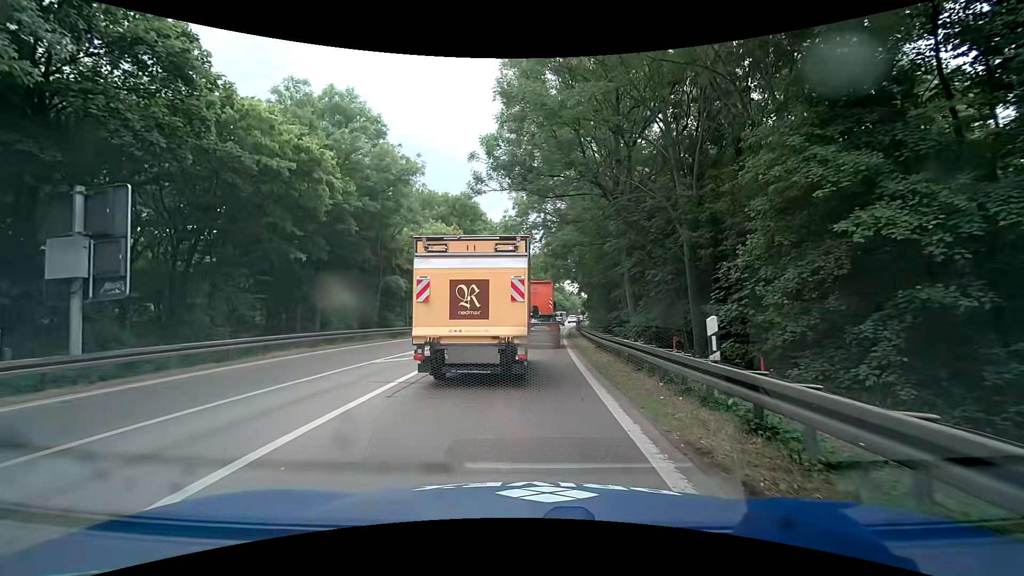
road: trunk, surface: asphalt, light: Day
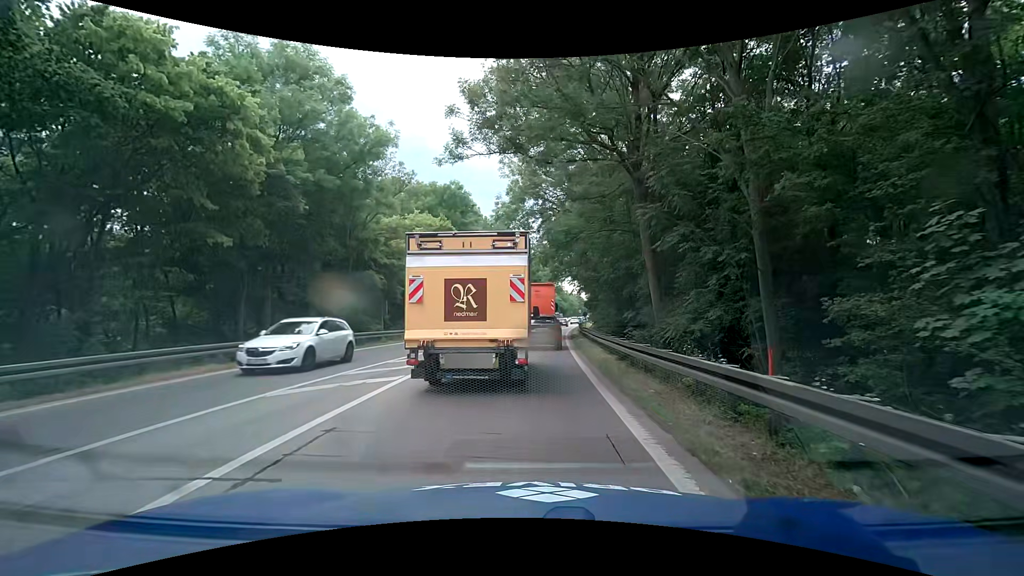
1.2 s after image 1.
(-0.1, +5.9) m; 0°
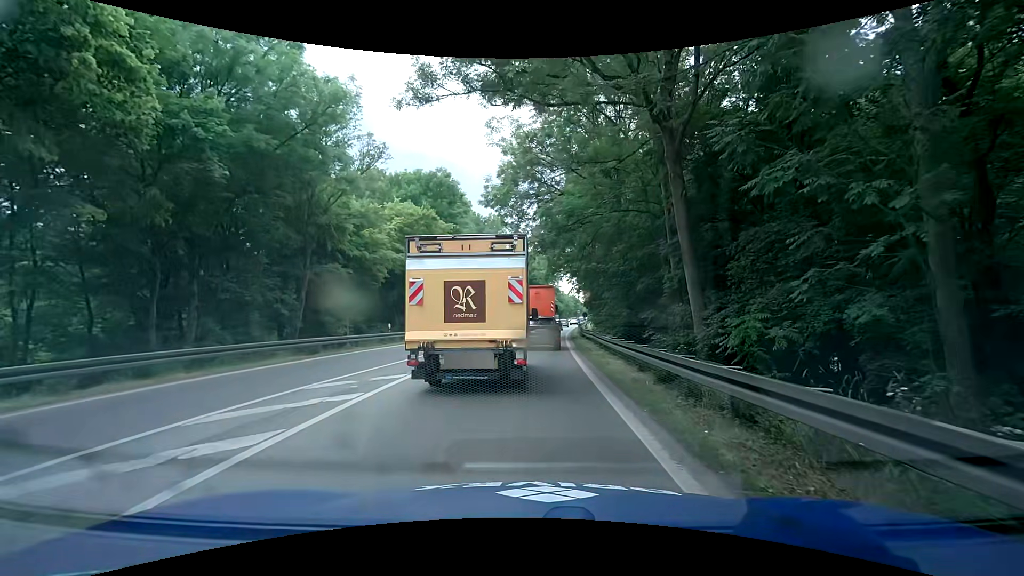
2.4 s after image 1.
(0.0, +5.5) m; -2°
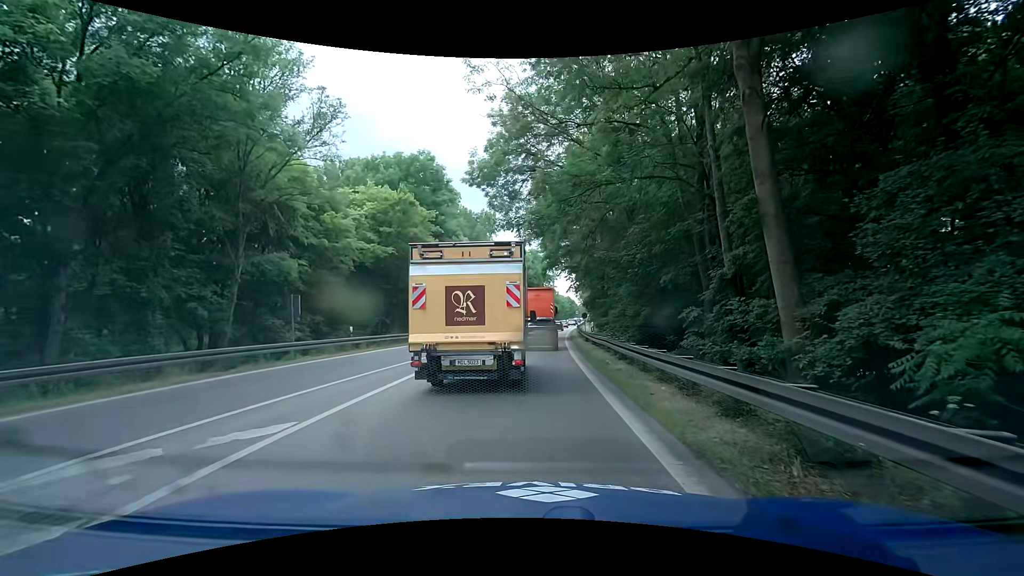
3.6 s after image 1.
(+0.2, +5.8) m; +1°
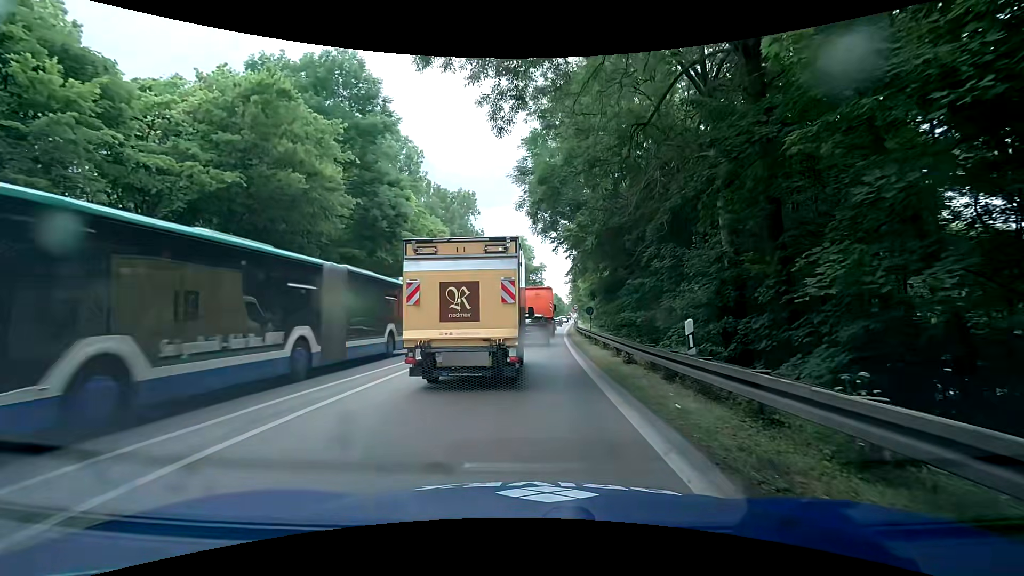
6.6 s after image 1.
(+0.8, +17.0) m; +3°
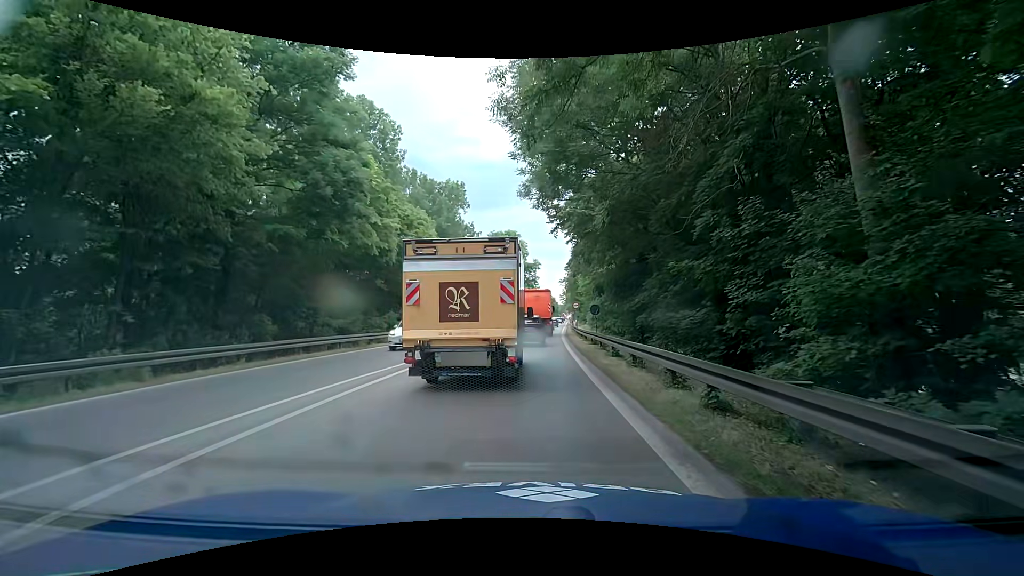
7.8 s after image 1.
(0.0, +7.0) m; +1°
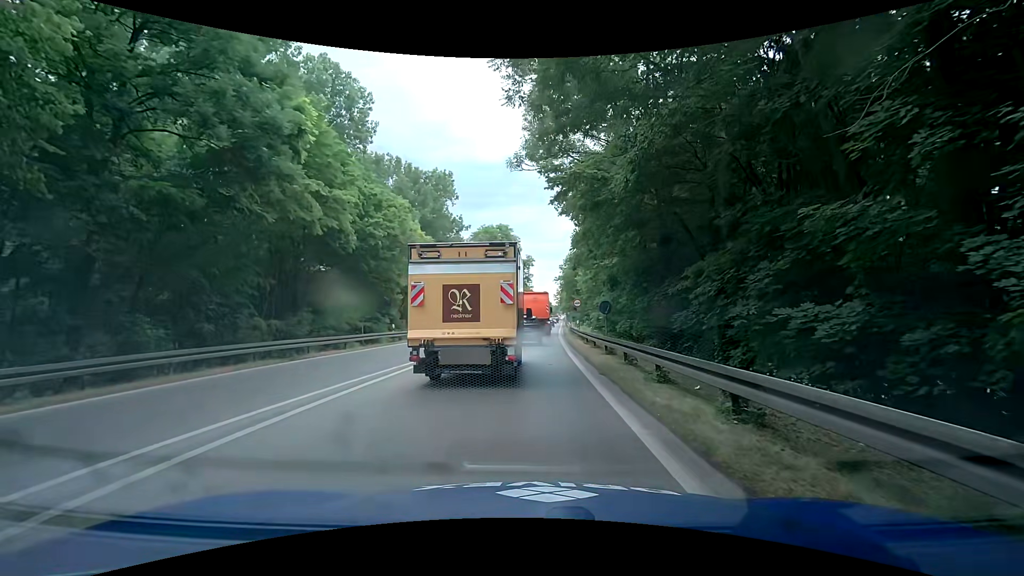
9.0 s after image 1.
(0.0, +6.9) m; 0°
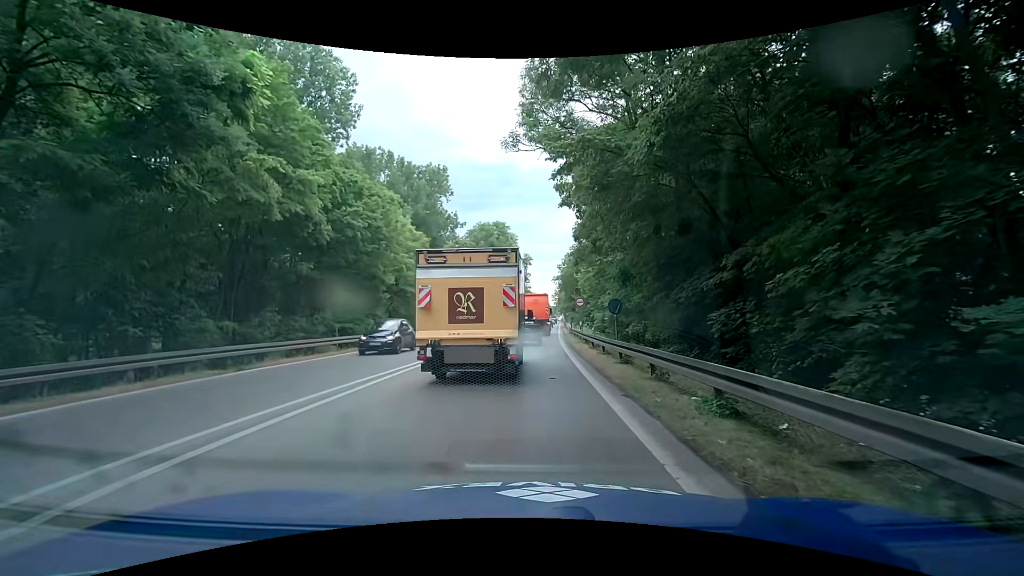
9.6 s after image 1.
(0.0, +3.5) m; +1°
(0, +10) (0, +20) (0, +30) (+1, +40) (+1, +50) (+1, +60) (+2, +70) (+2, +80) (+3, +90) (+3, +100) m
